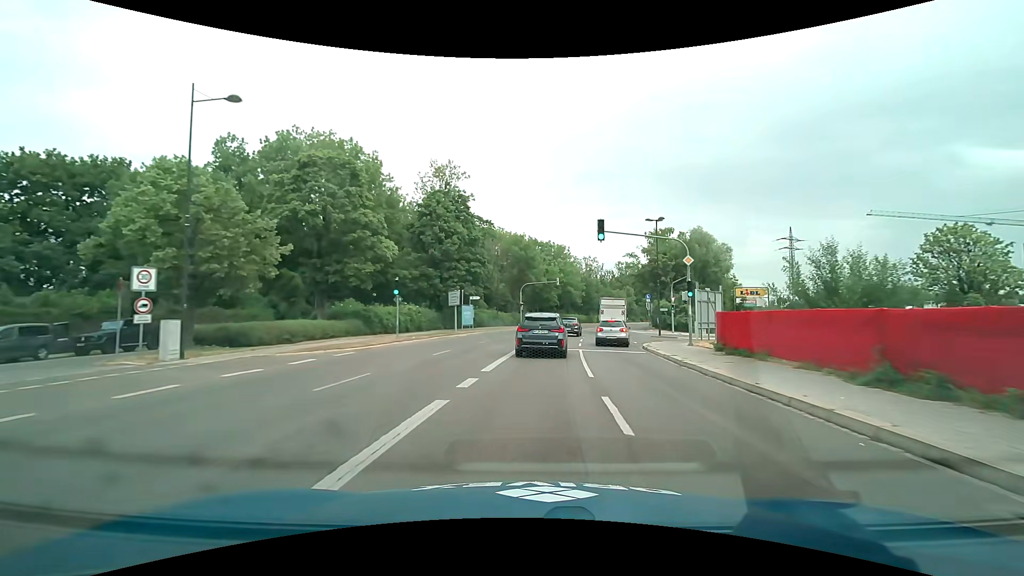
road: secondary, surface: asphalt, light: Day
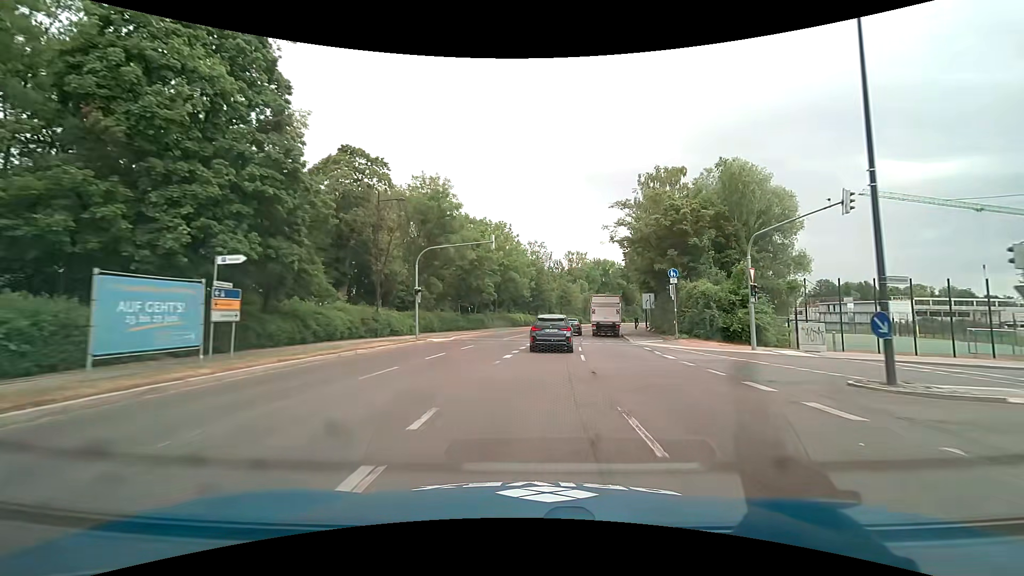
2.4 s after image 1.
(+1.9, +33.7) m; +7°
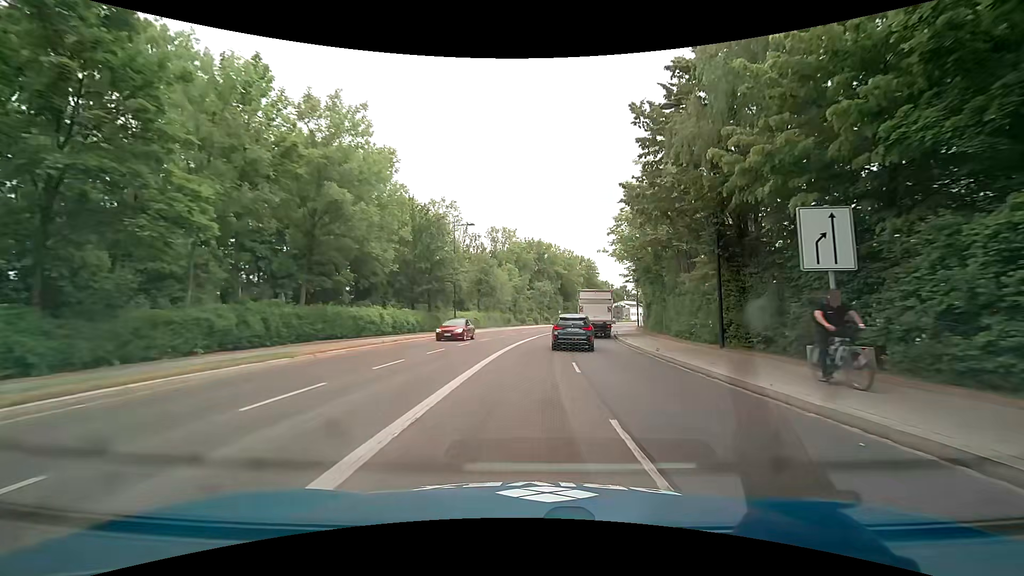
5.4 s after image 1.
(+3.0, +41.2) m; +9°
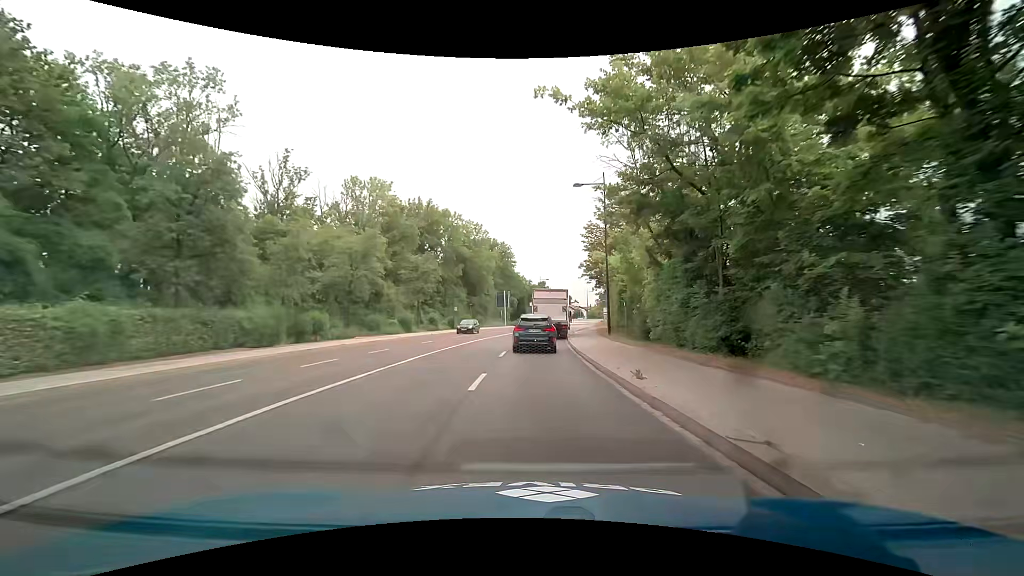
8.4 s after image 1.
(+4.2, +39.4) m; +10°
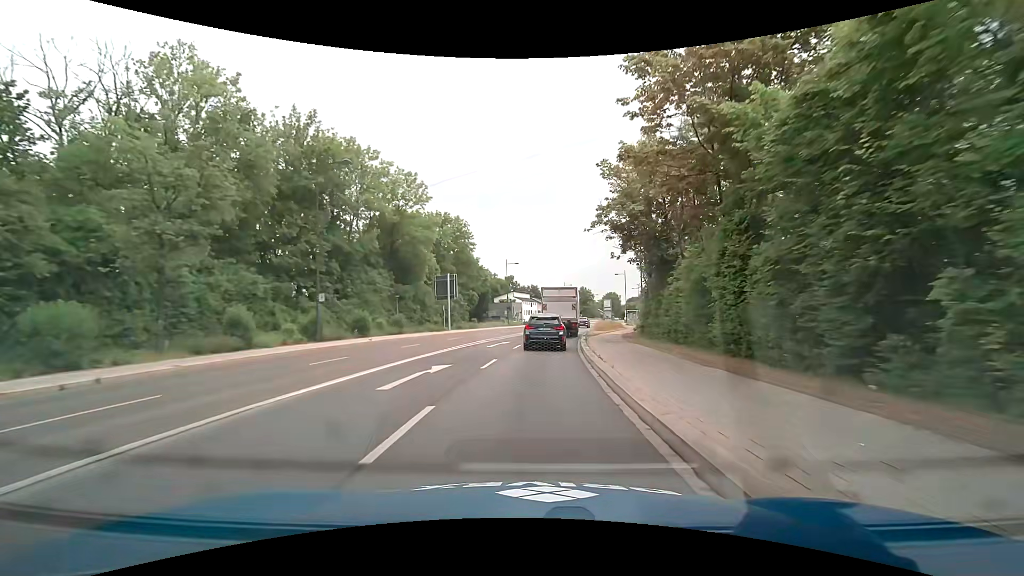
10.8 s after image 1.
(+0.6, +32.0) m; +3°
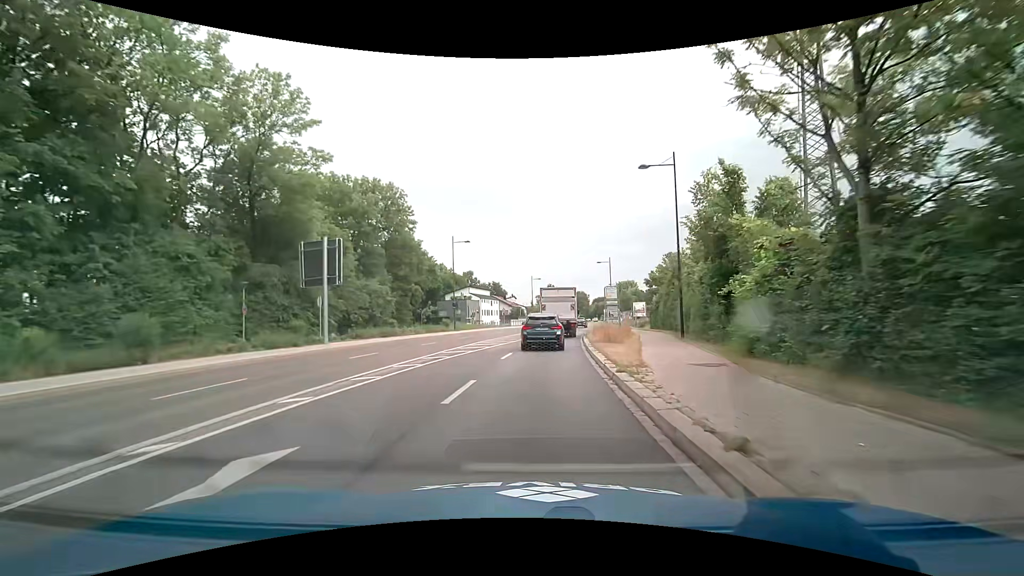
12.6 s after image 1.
(+1.0, +23.9) m; +4°
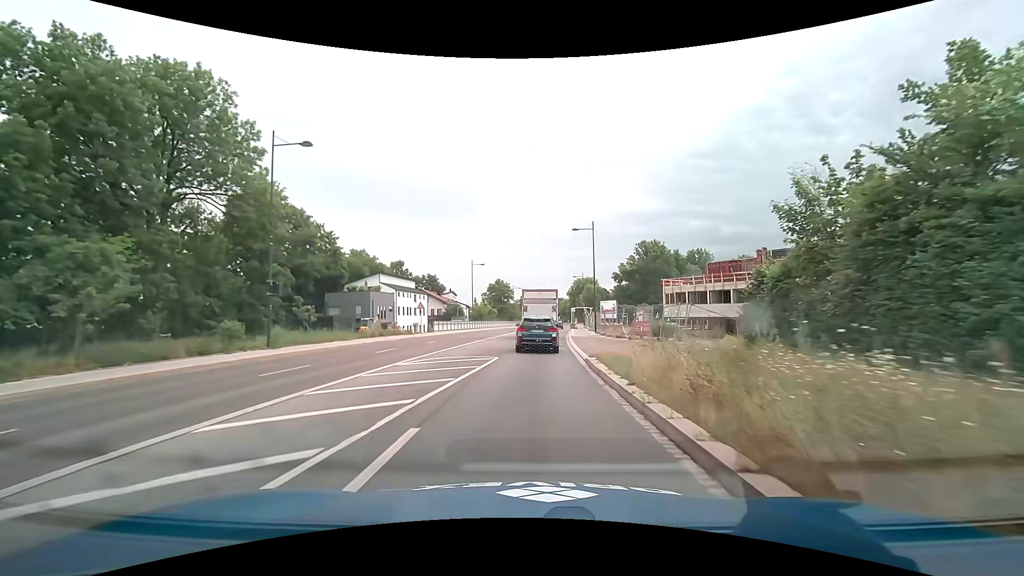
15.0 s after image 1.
(+1.6, +31.6) m; +6°
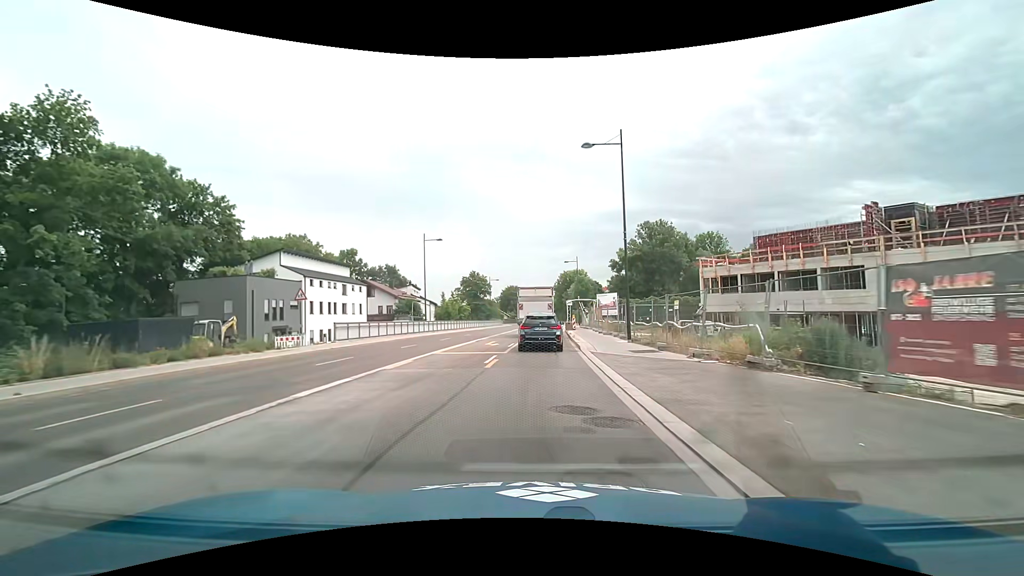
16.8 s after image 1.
(+0.5, +23.7) m; +2°
(0, +10) (0, +20) (+1, +30) (+1, +40) (+2, +50) (+2, +60) (+3, +70) (+4, +80) (+4, +90) (+5, +100) m
